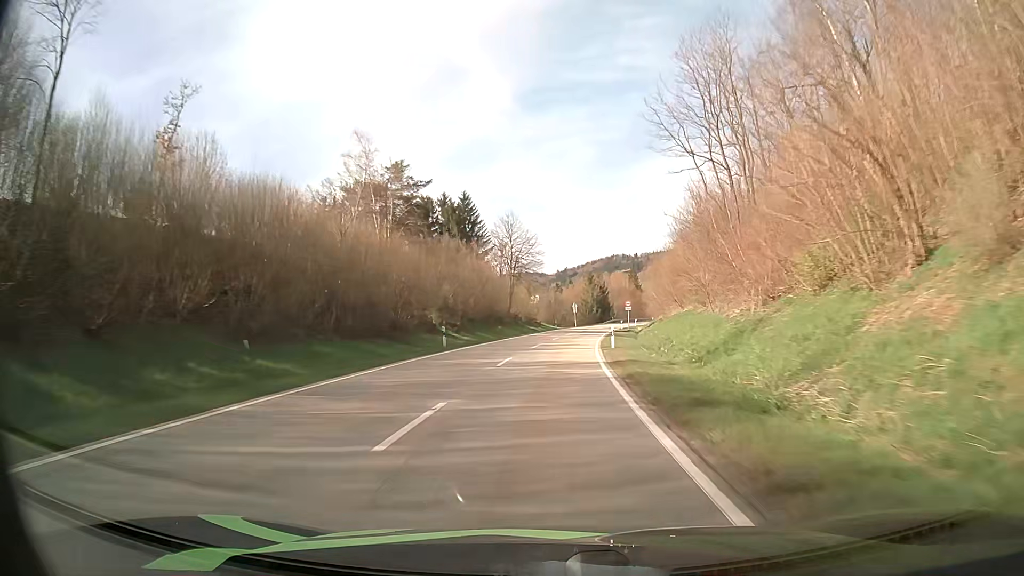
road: secondary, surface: asphalt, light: Day
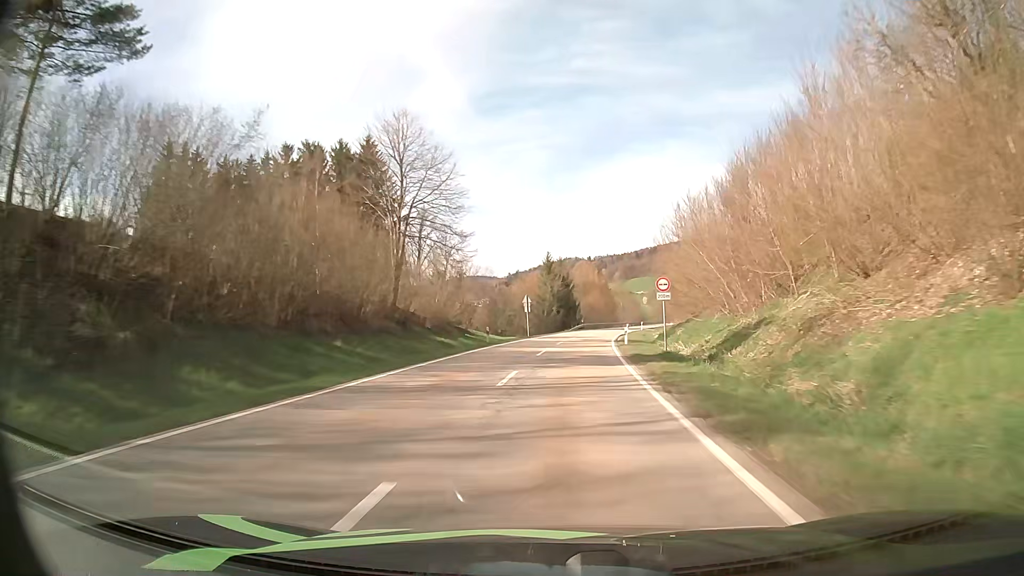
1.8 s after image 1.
(+1.5, +42.6) m; +4°
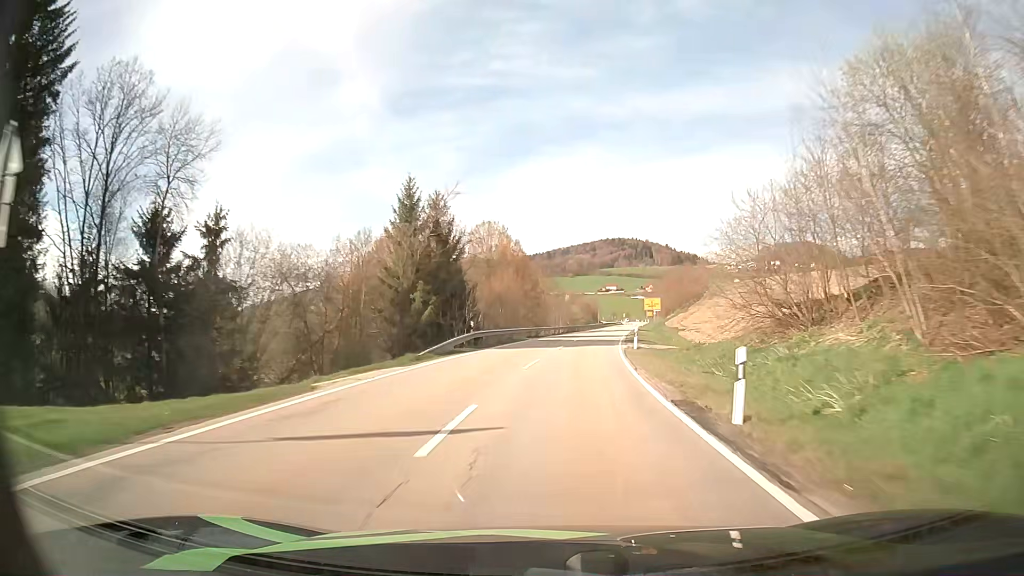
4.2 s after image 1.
(+3.7, +56.6) m; +7°
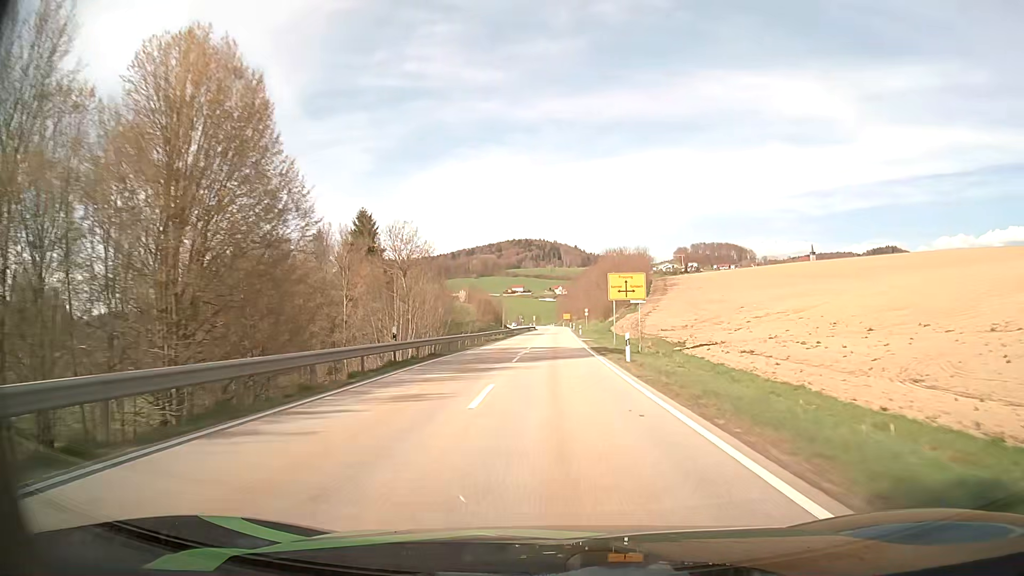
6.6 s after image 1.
(+4.5, +57.2) m; +8°
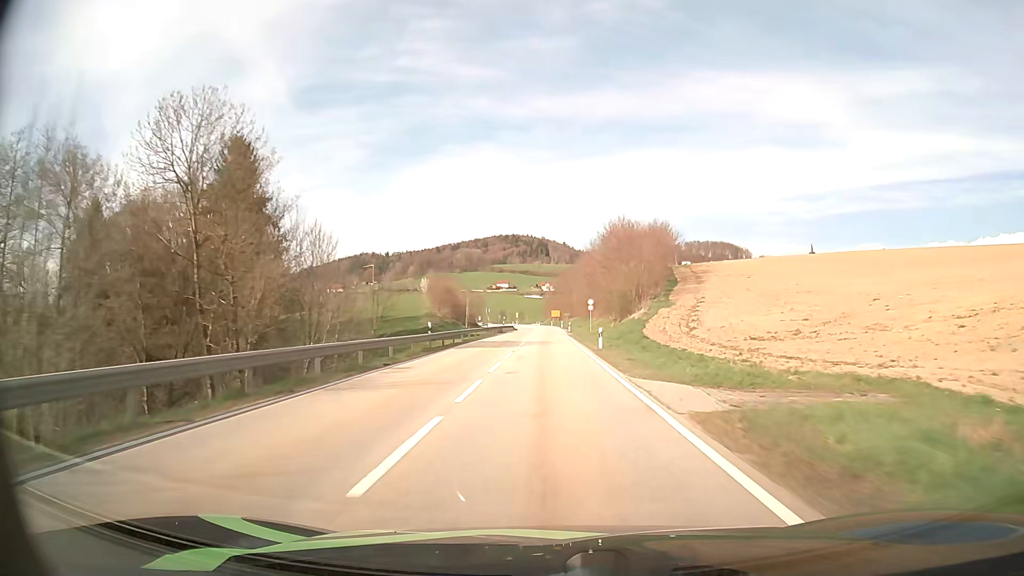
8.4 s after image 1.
(+0.6, +43.0) m; +1°
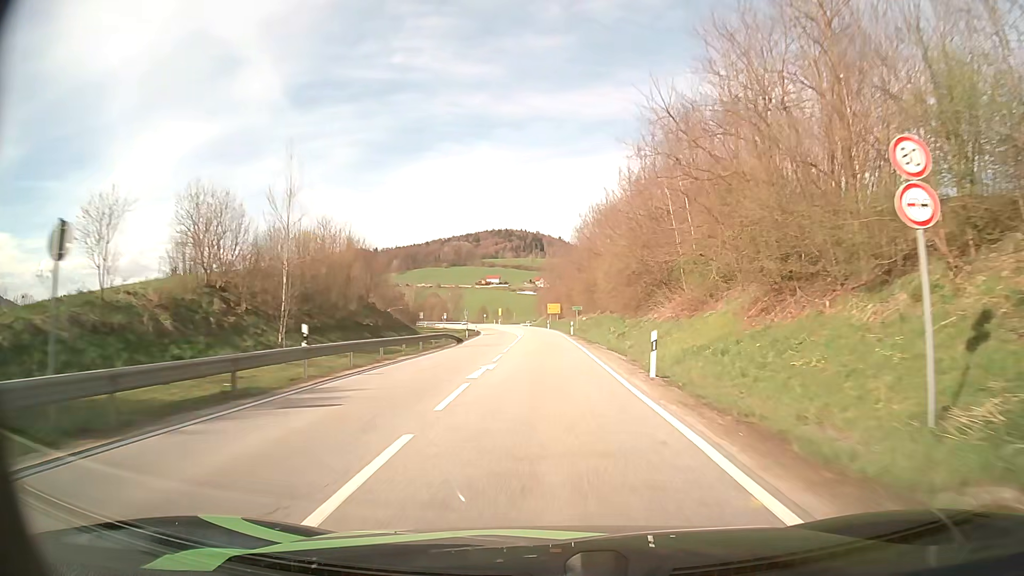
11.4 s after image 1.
(0.0, +68.3) m; 0°
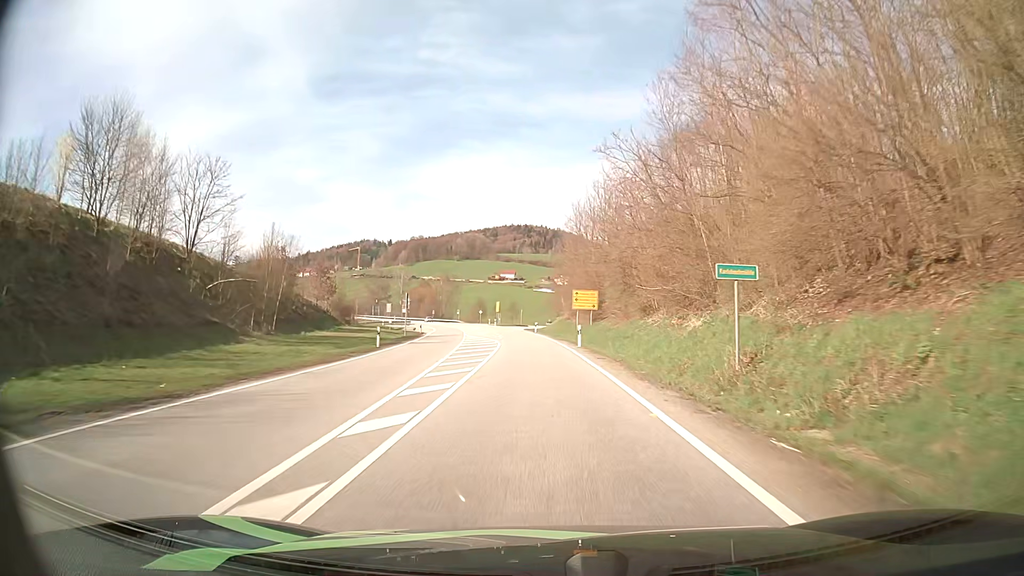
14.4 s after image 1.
(-0.5, +62.2) m; -1°
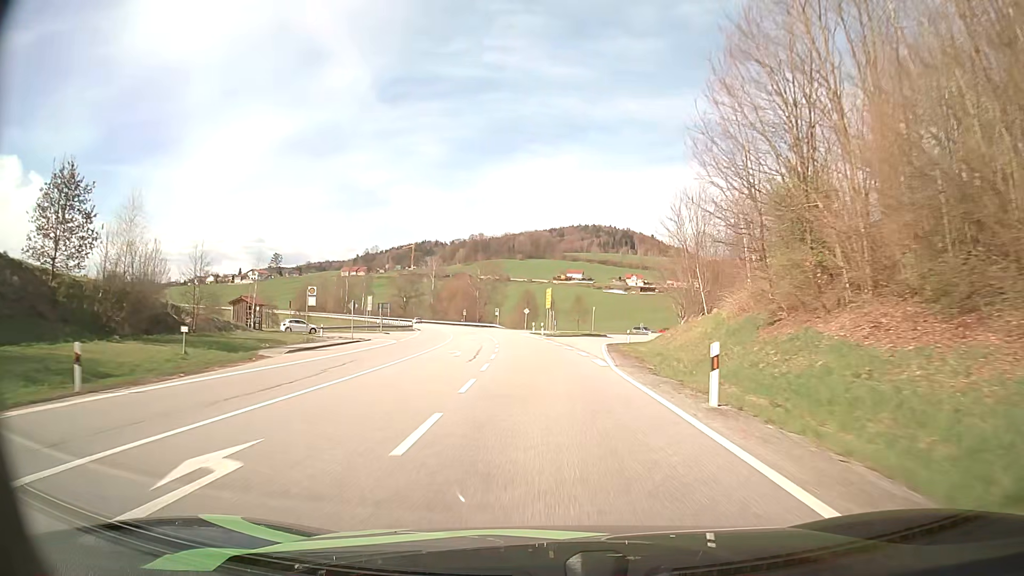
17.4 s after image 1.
(-2.6, +60.7) m; -6°
(0, +10) (0, +20) (-1, +30) (-1, +40) (-2, +50) (-3, +60) (-5, +70) (-6, +80) (-8, +89) (-10, +99) m
